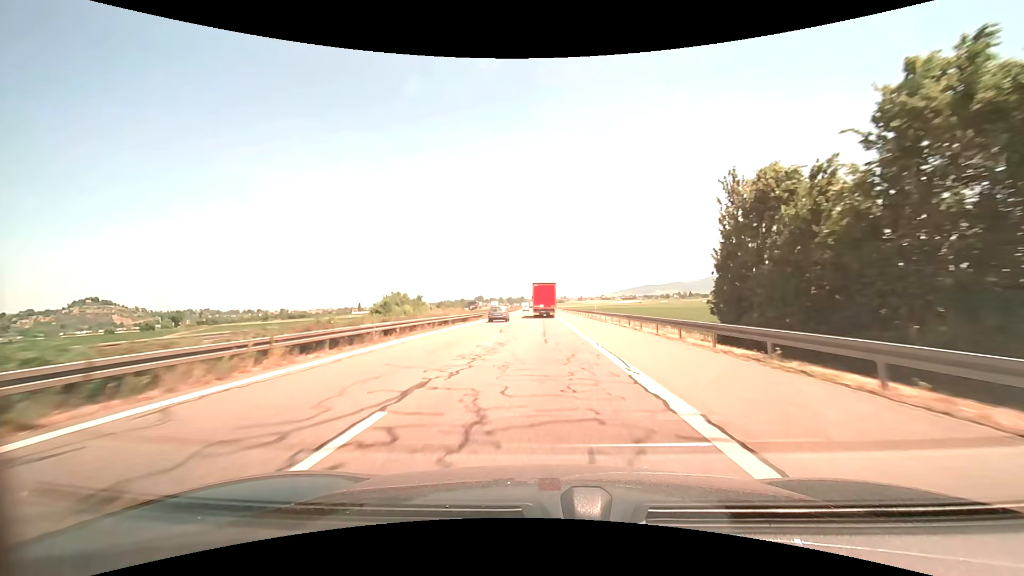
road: motorway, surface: asphalt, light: Day
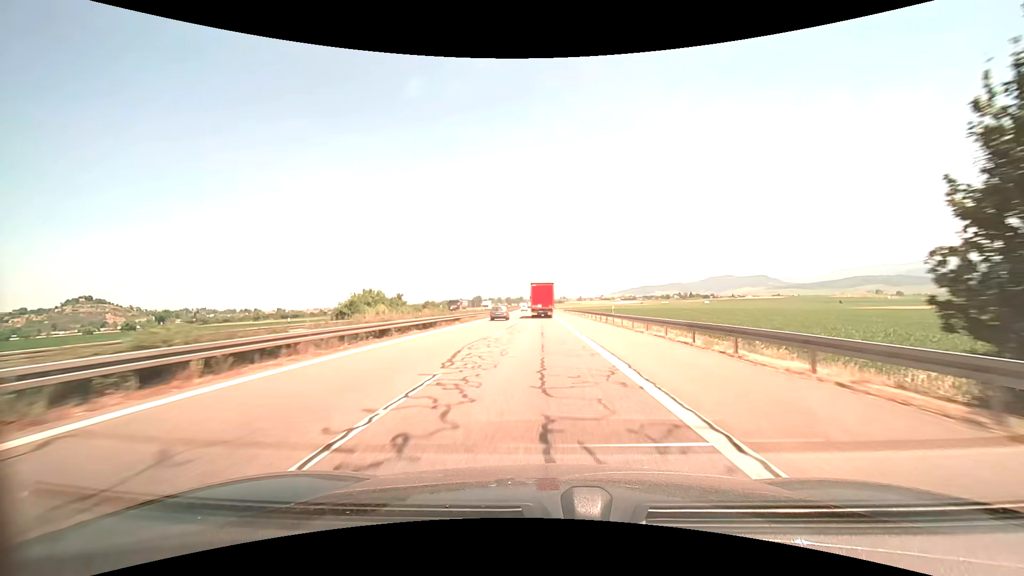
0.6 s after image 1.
(0.0, +14.1) m; +1°
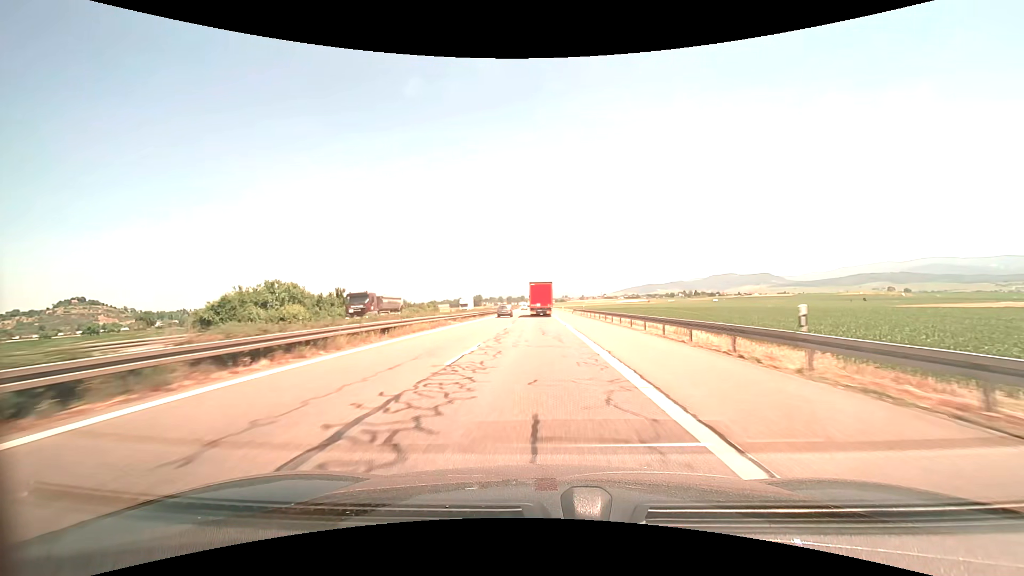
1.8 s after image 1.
(-0.2, +28.0) m; -1°
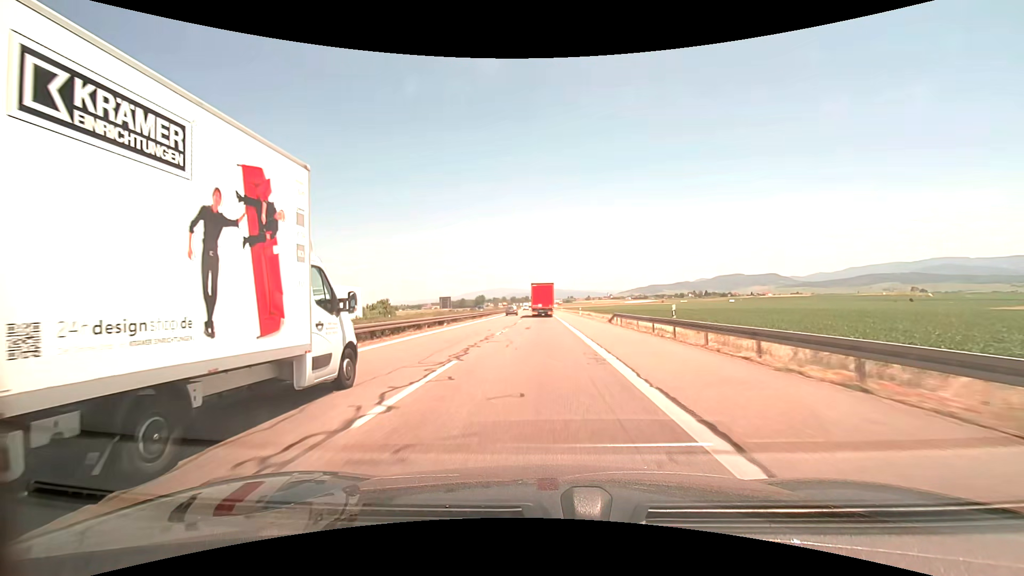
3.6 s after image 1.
(-0.3, +41.6) m; -1°
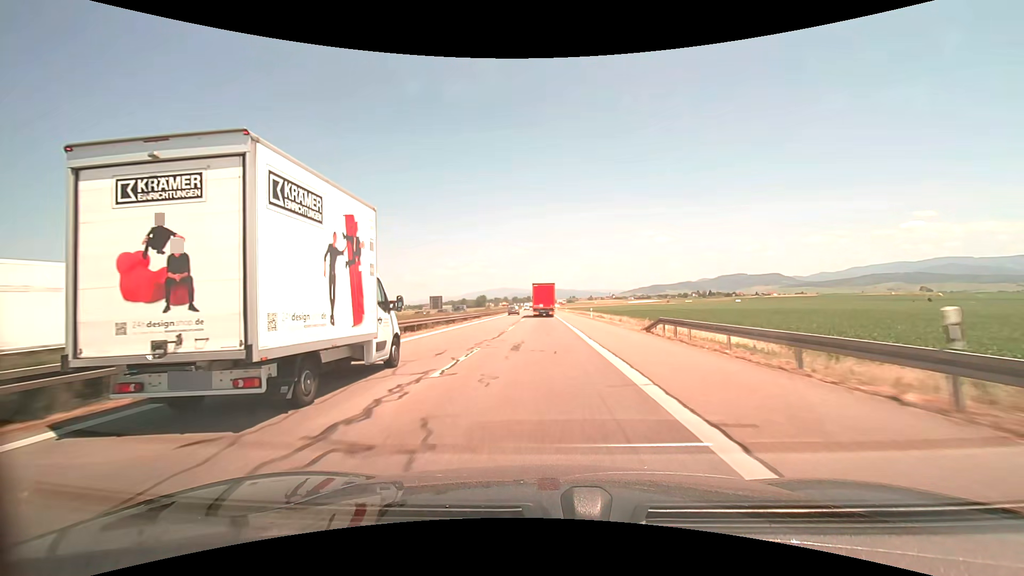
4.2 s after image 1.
(0.0, +13.9) m; 0°
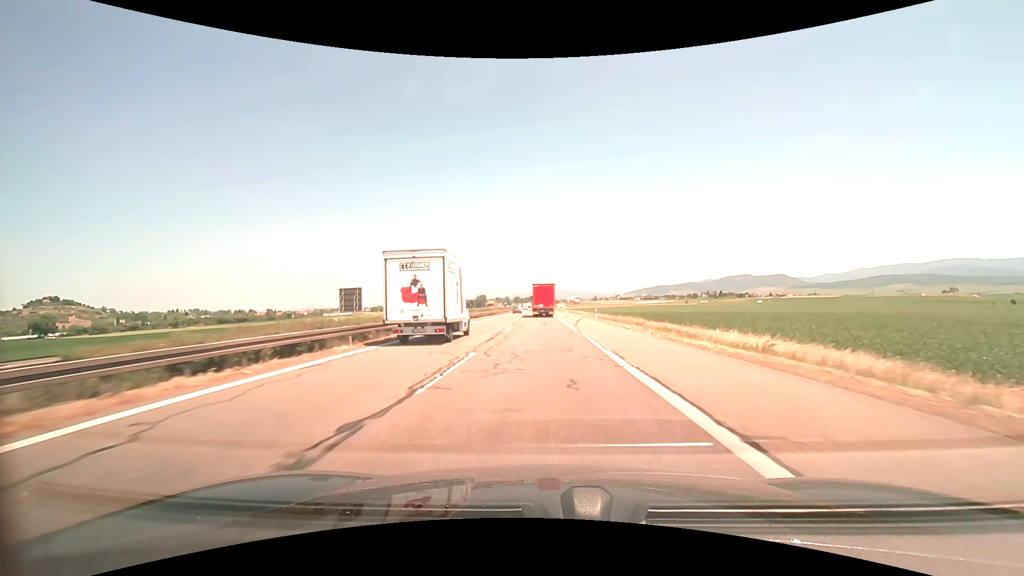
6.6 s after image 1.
(-0.3, +55.6) m; 0°
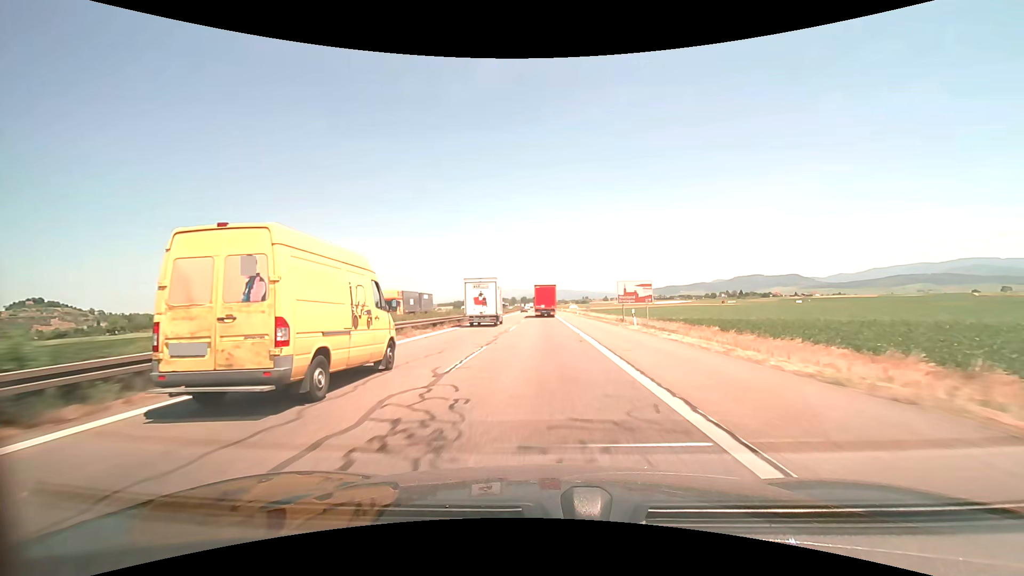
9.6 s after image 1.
(-0.5, +69.5) m; -1°
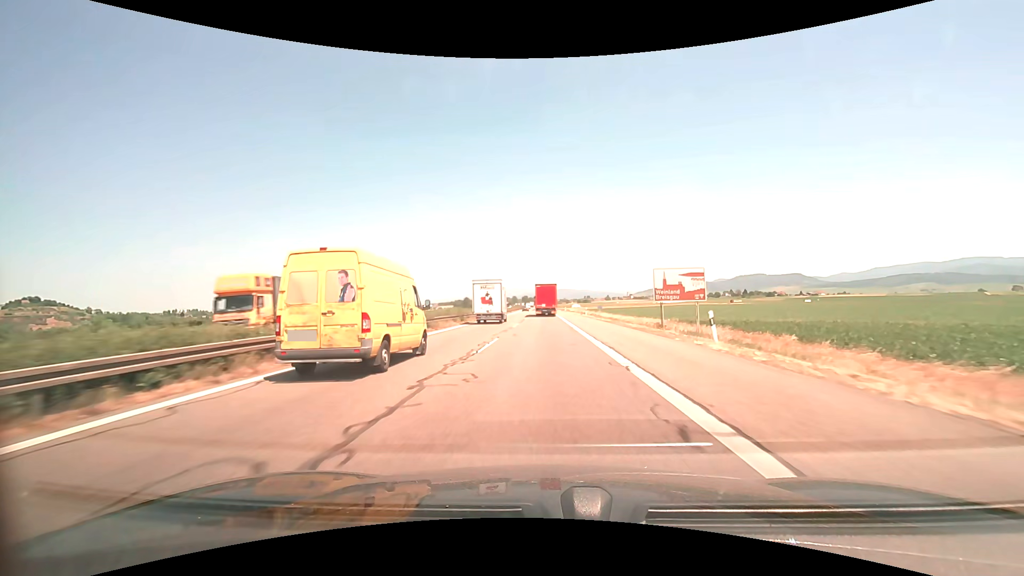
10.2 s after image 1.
(0.0, +13.9) m; 0°
(0, +10) (0, +20) (0, +30) (0, +40) (0, +50) (0, +60) (0, +70) (0, +80) (0, +90) (0, +100) m
